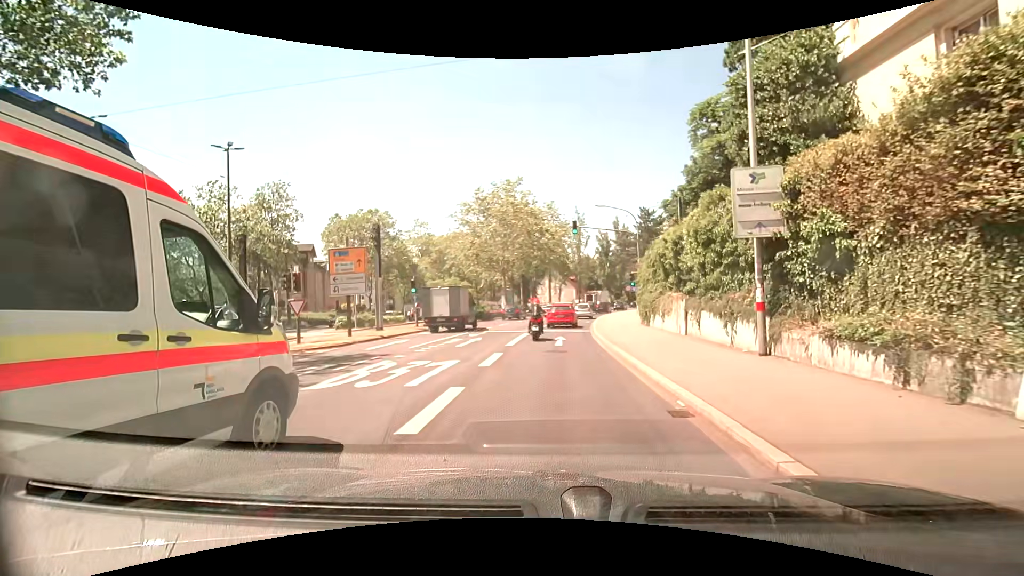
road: primary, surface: asphalt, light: Day
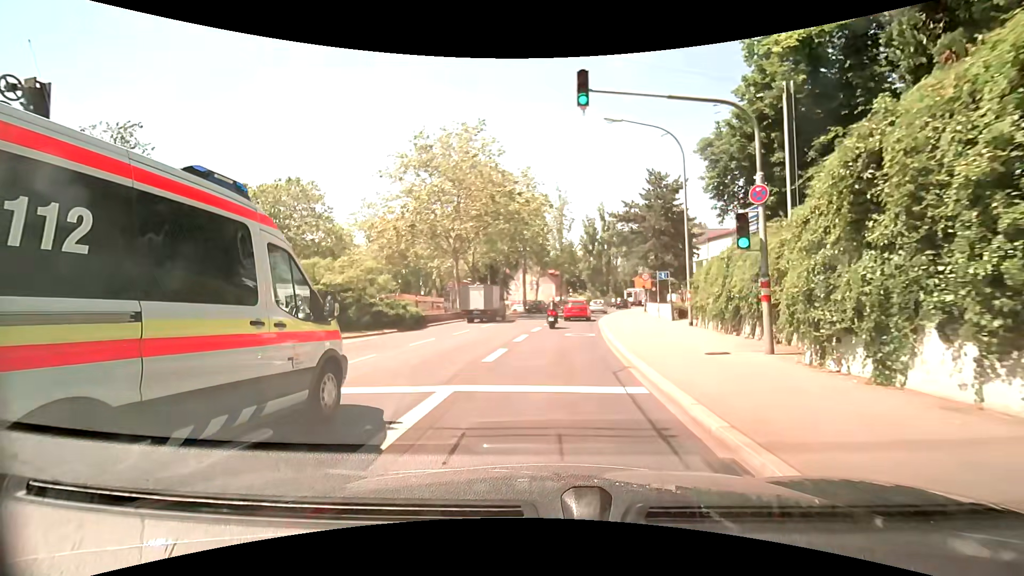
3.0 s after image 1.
(+0.4, +19.7) m; +3°
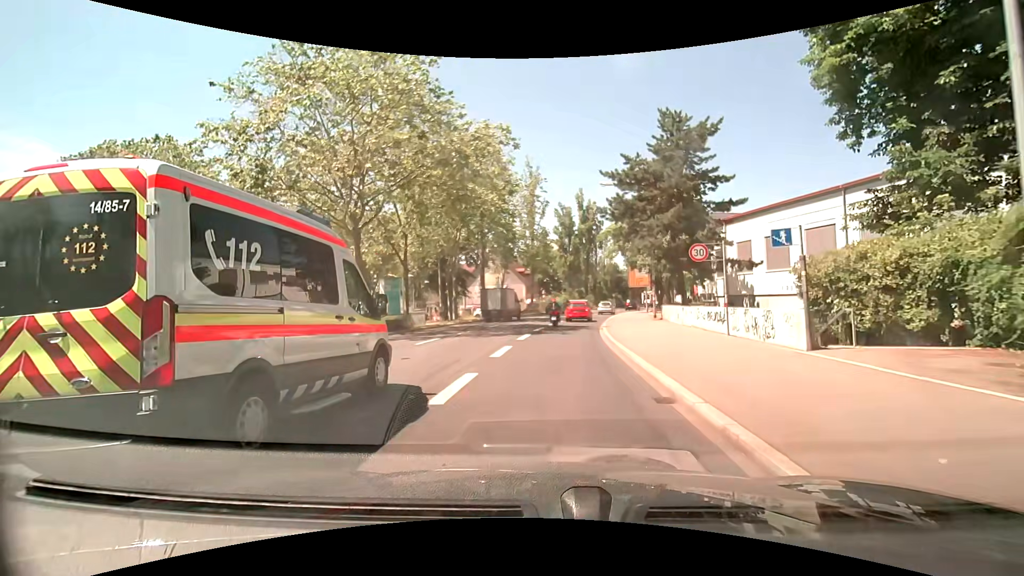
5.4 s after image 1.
(+0.4, +17.0) m; +3°
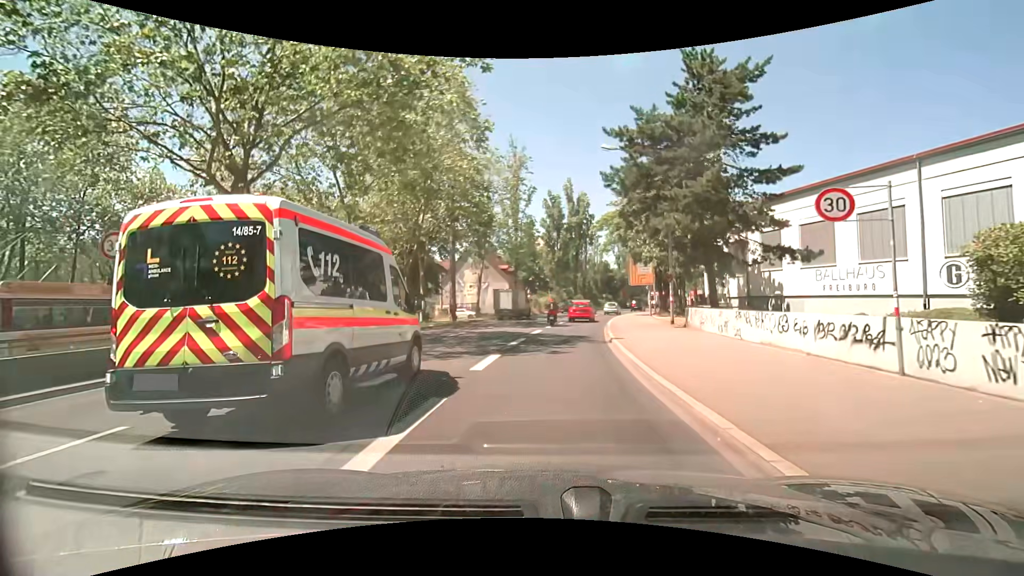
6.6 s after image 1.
(+0.1, +8.6) m; +1°
(0, +10) (+1, +20) (+2, +30) (+3, +40) (+5, +50) (+7, +59) (+10, +69) (+13, +79) (+16, +88) (+20, +97) m
